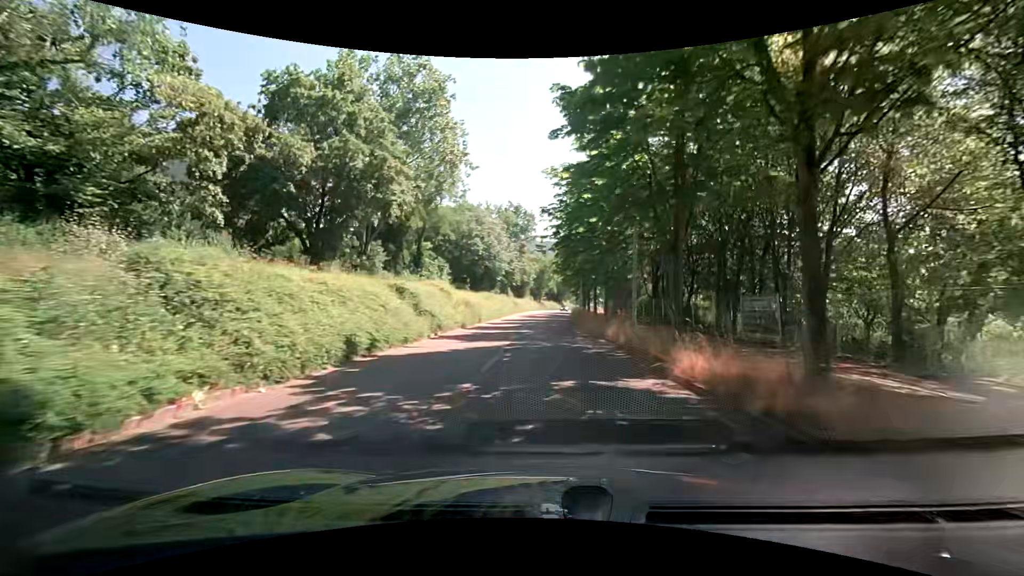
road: tertiary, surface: asphalt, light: Day
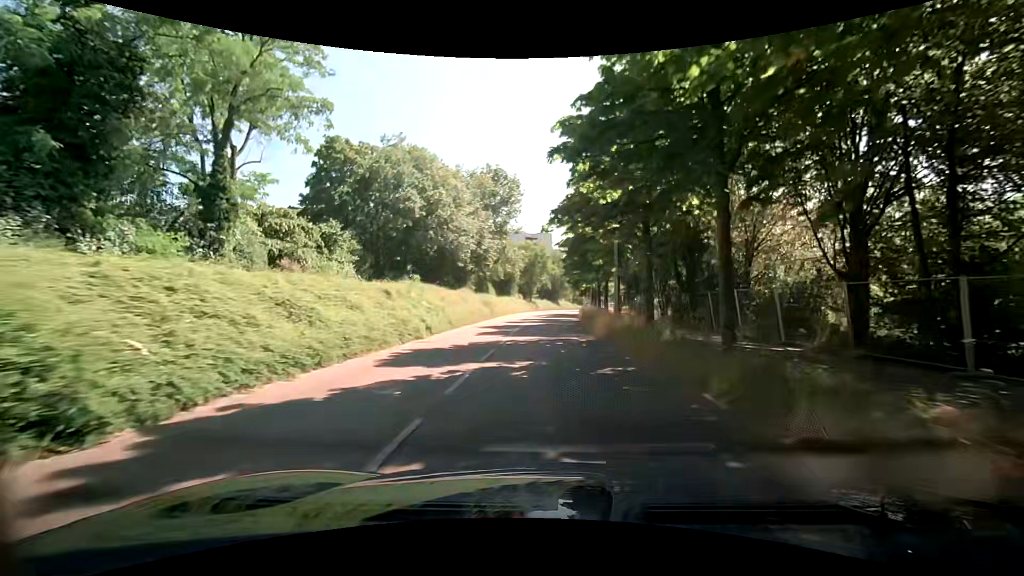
(+0.3, +29.6) m; +1°
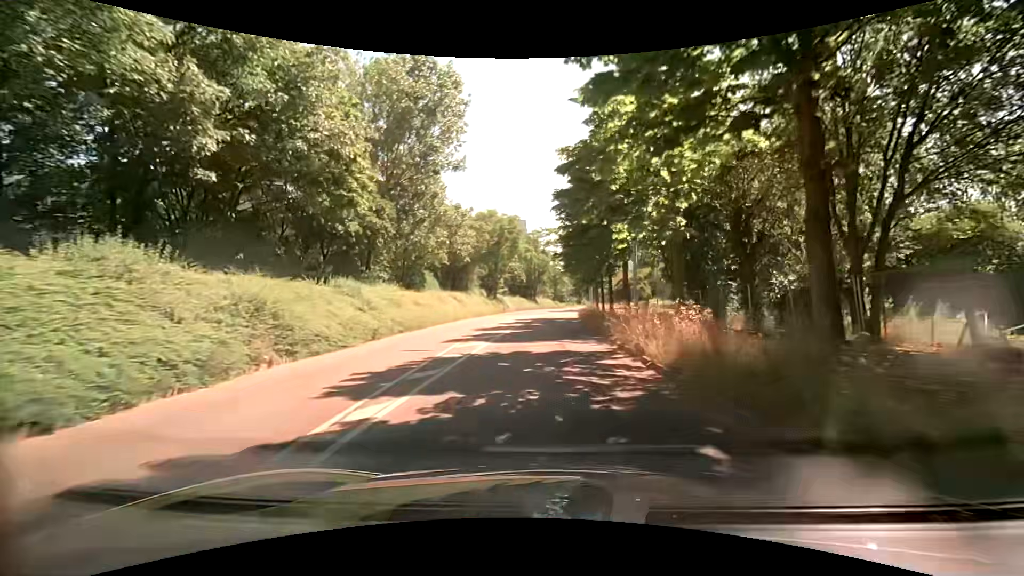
(+0.5, +35.9) m; +1°
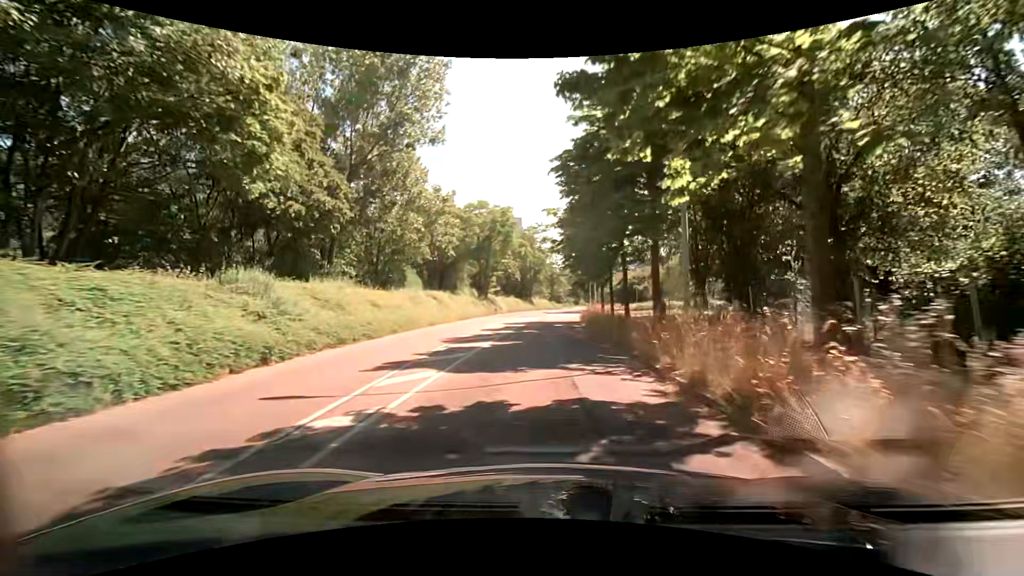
(+0.1, +7.1) m; +1°
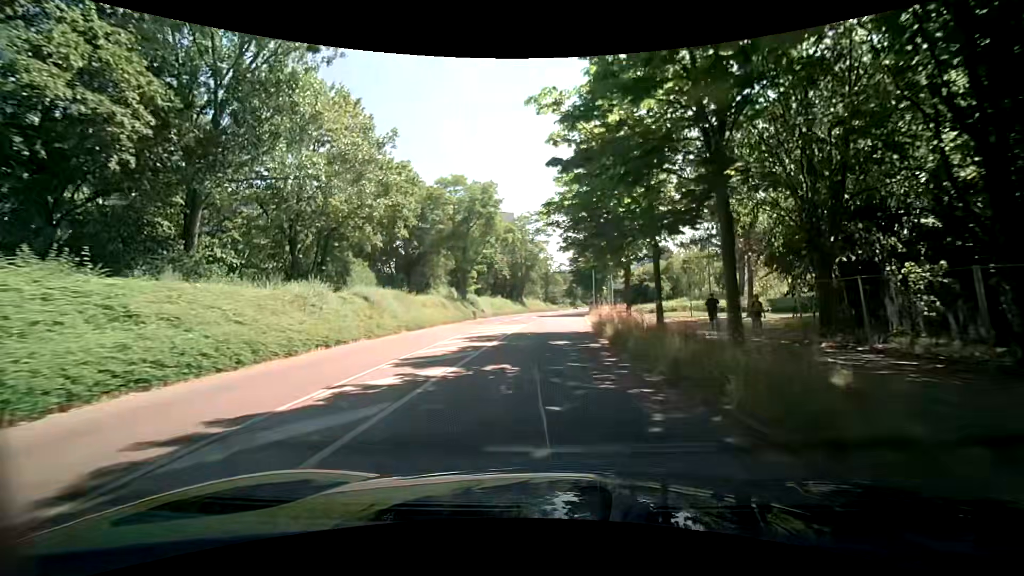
(+0.2, +14.1) m; +1°
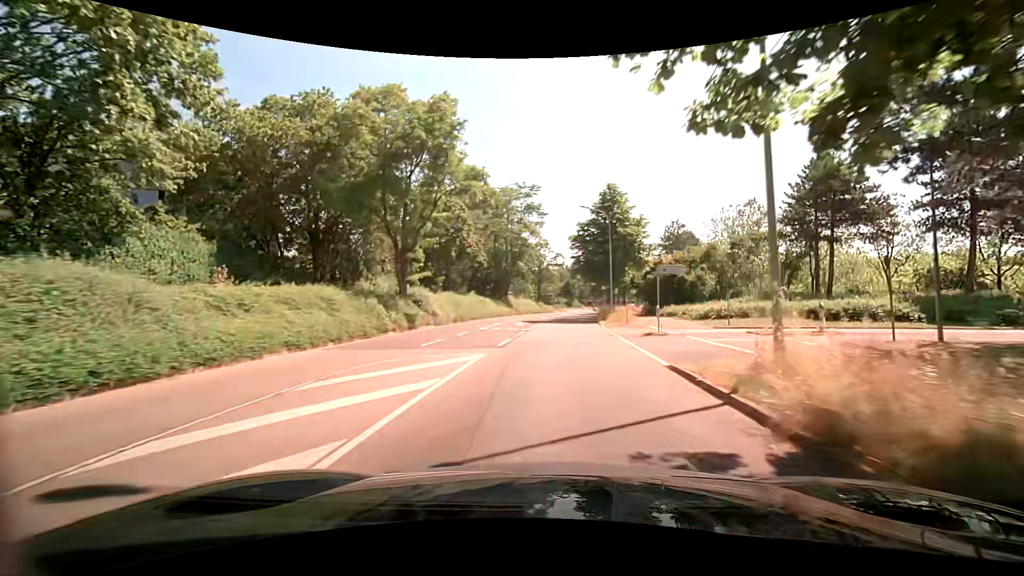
(+0.1, +21.3) m; +1°
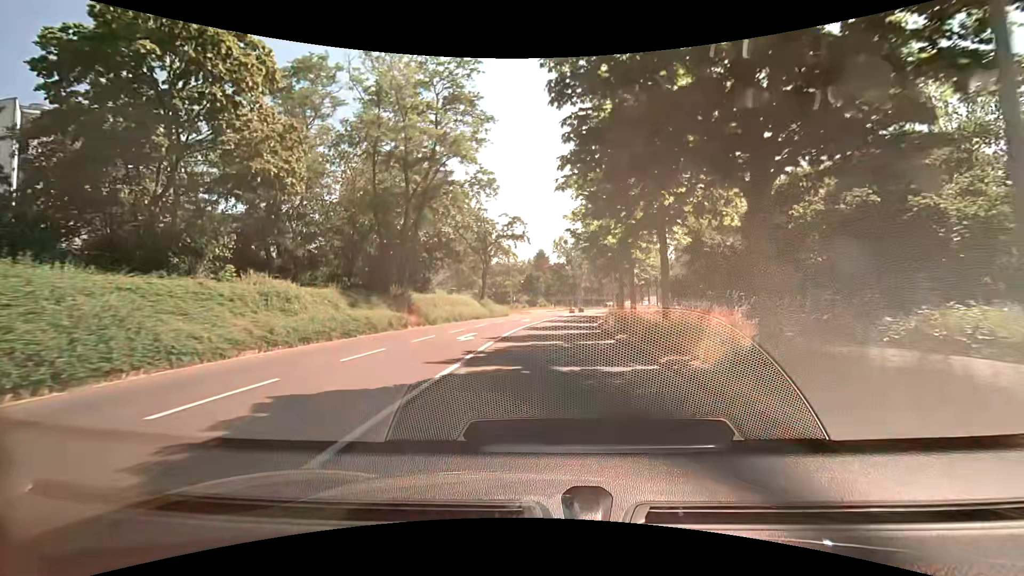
(+1.1, +36.1) m; +4°
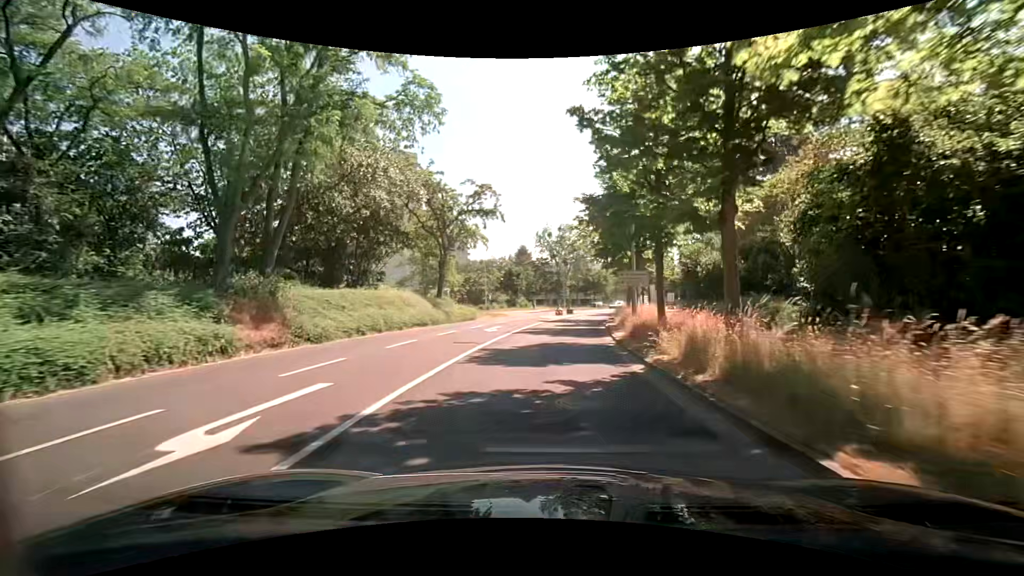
(+0.1, +14.3) m; +2°
(0, +10) (+1, +20) (+1, +30) (+3, +40) (+4, +50) (+6, +60) (+8, +69) (+11, +79) (+14, +89) (+17, +98) m
